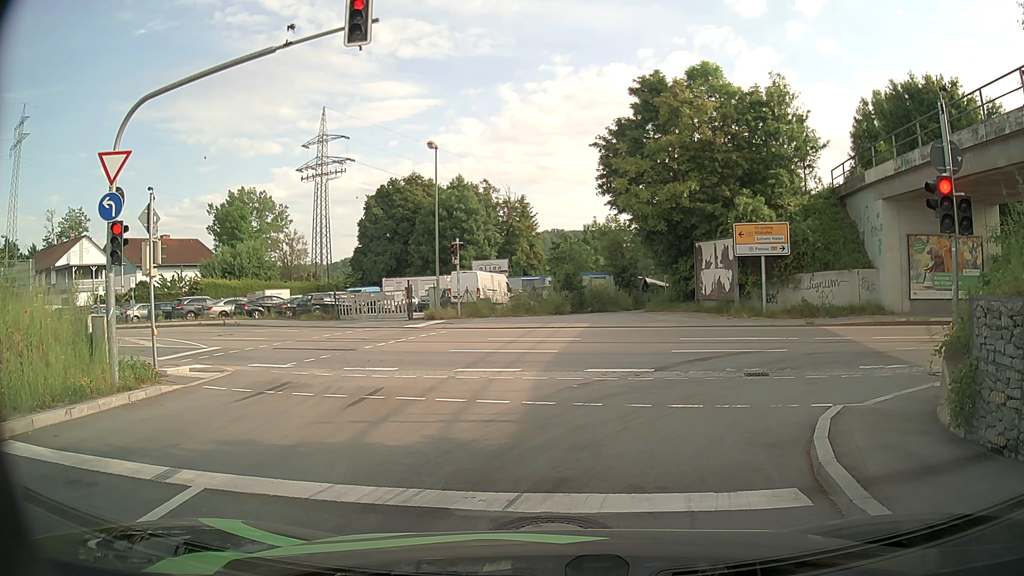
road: primary_link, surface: asphalt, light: Day
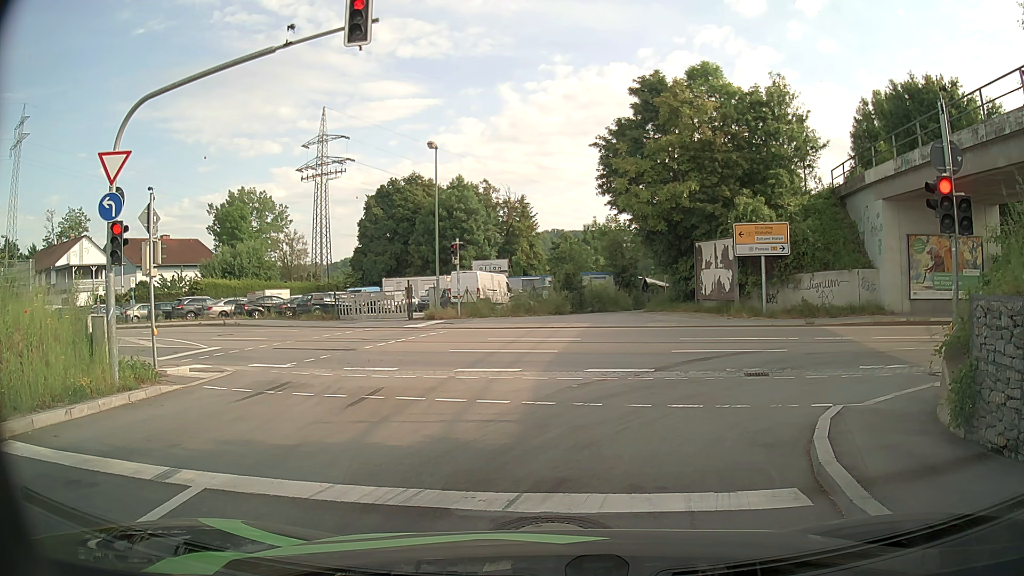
(0.0, 0.0) m; 0°
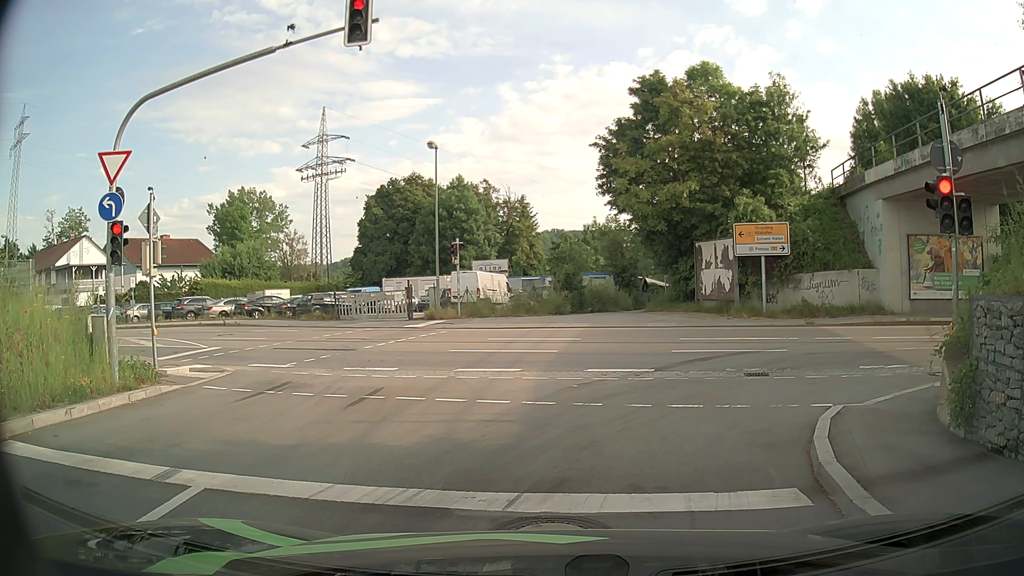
(0.0, 0.0) m; 0°
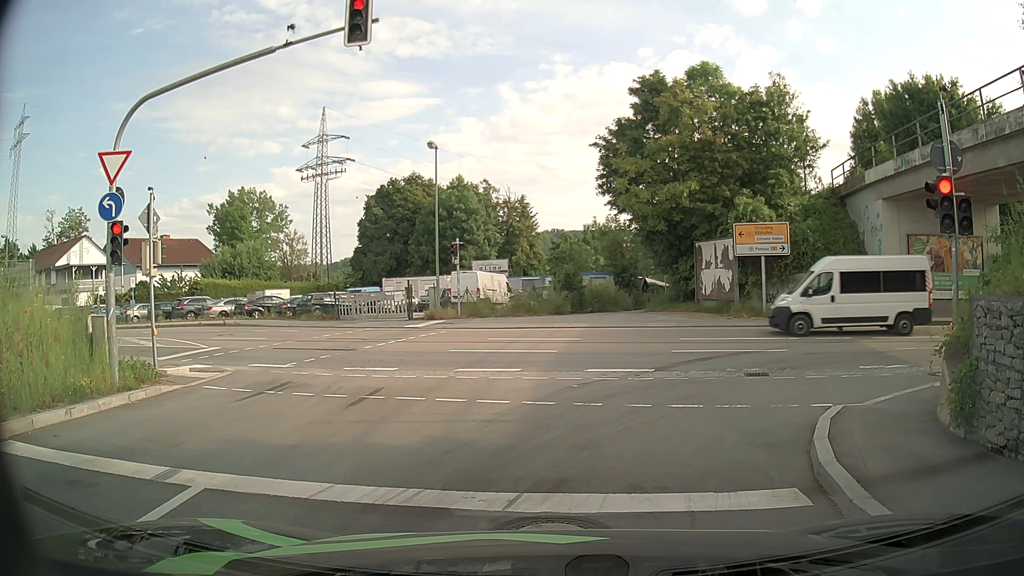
(0.0, 0.0) m; 0°
